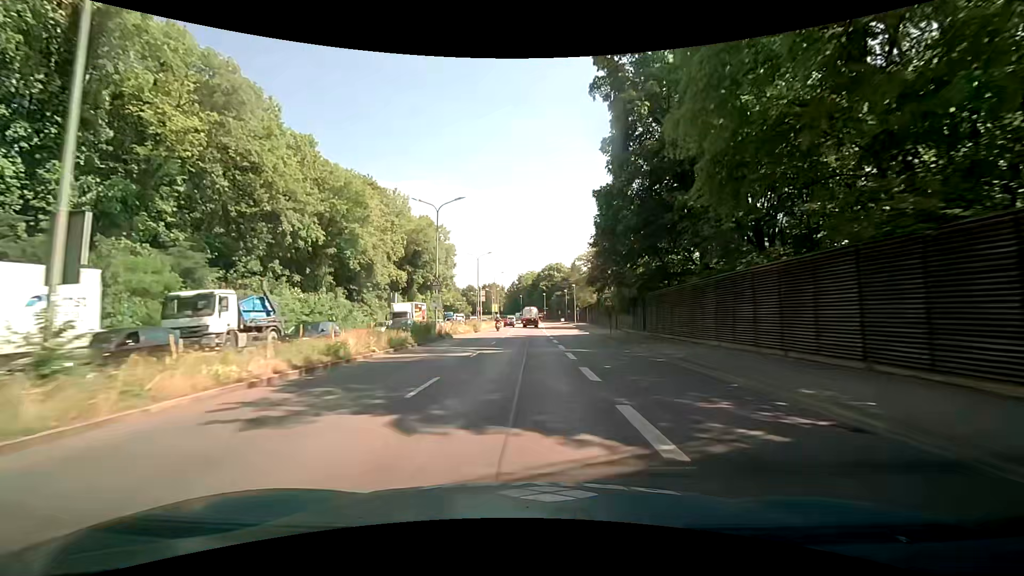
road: trunk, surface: asphalt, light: Day
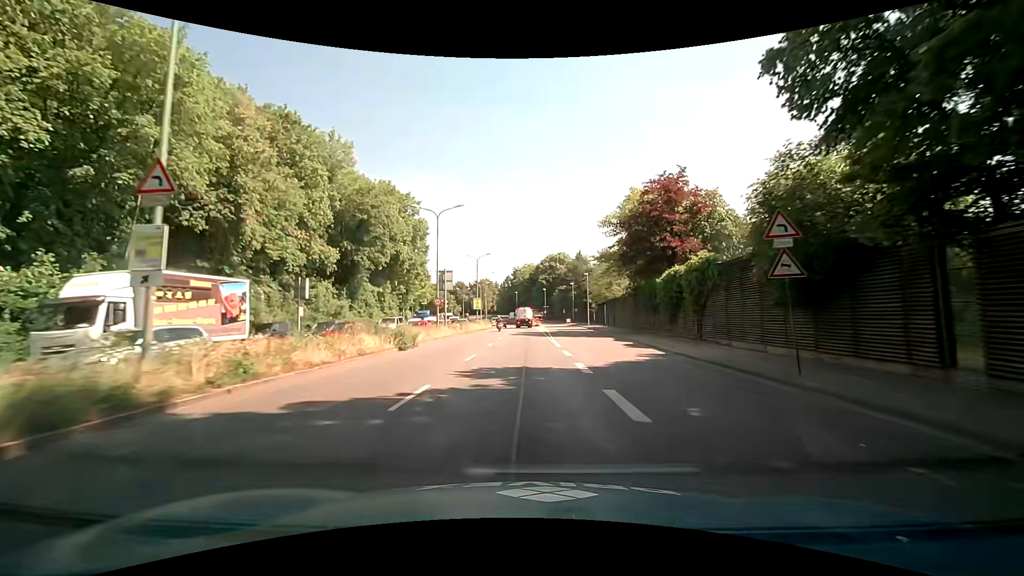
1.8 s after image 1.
(-0.7, +28.1) m; -2°
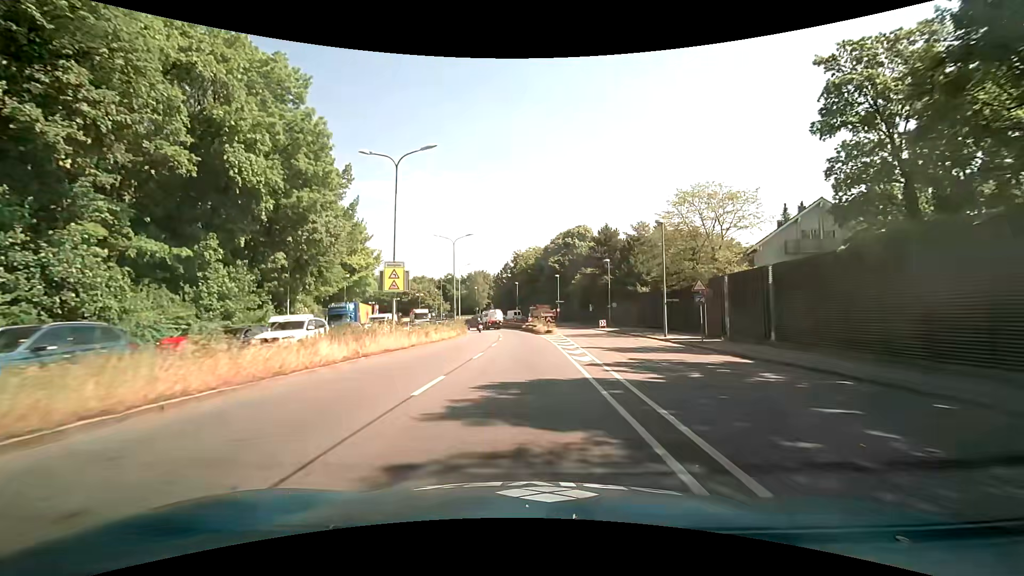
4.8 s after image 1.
(+0.4, +43.3) m; 0°
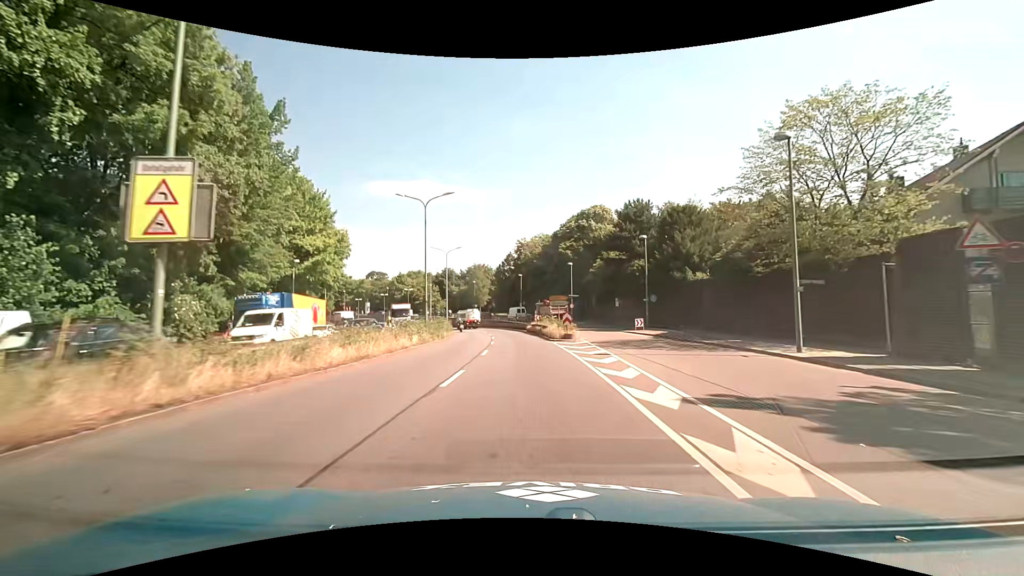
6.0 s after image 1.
(-0.1, +16.8) m; -1°
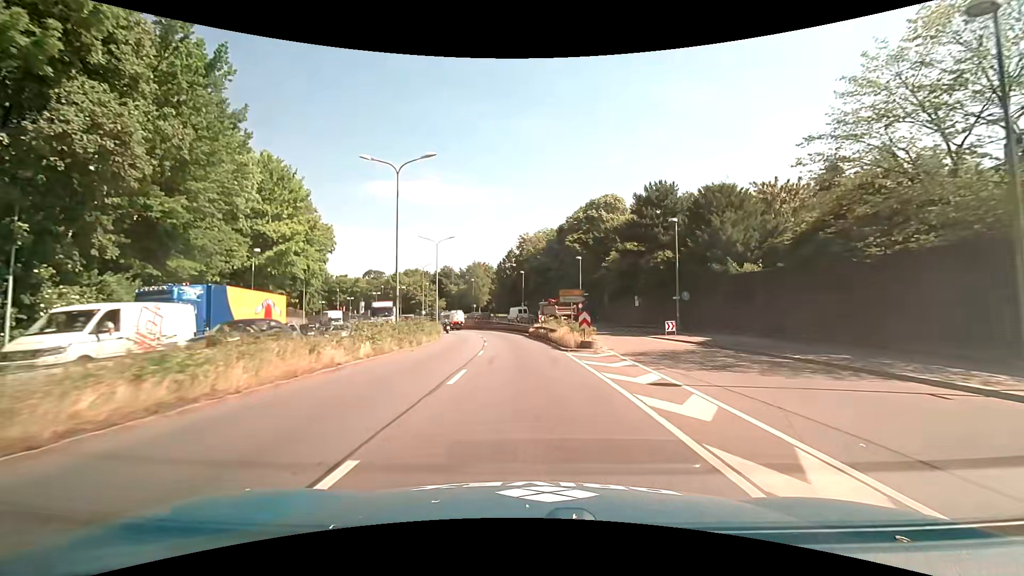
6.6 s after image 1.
(0.0, +8.4) m; -1°
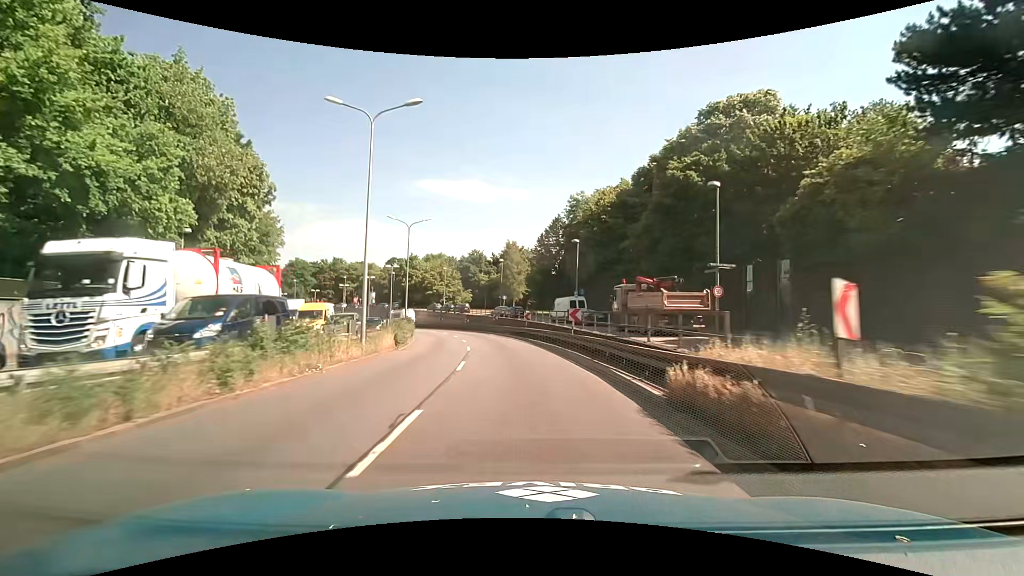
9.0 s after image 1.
(-1.1, +33.6) m; -5°
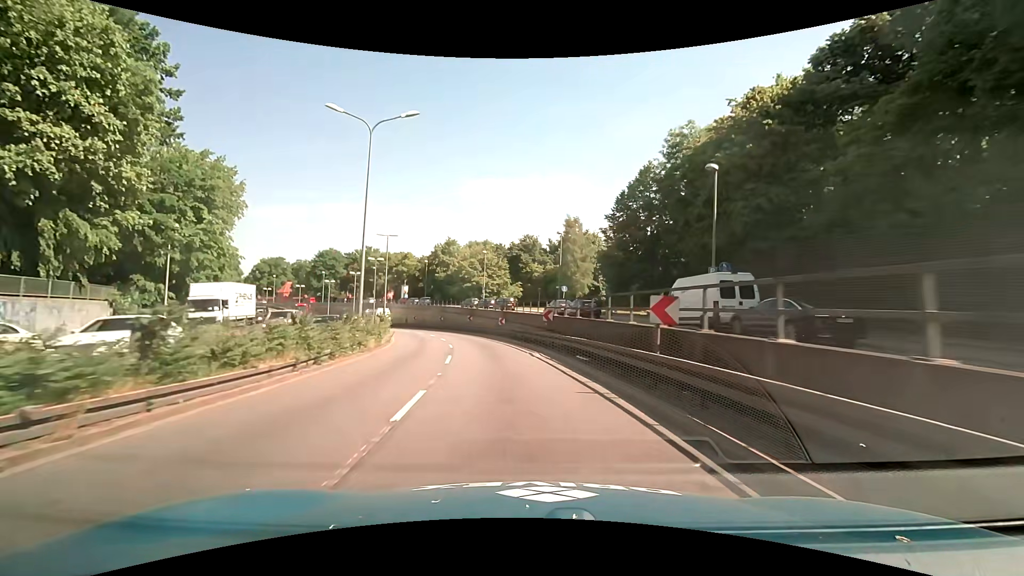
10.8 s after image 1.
(-1.2, +25.2) m; -6°
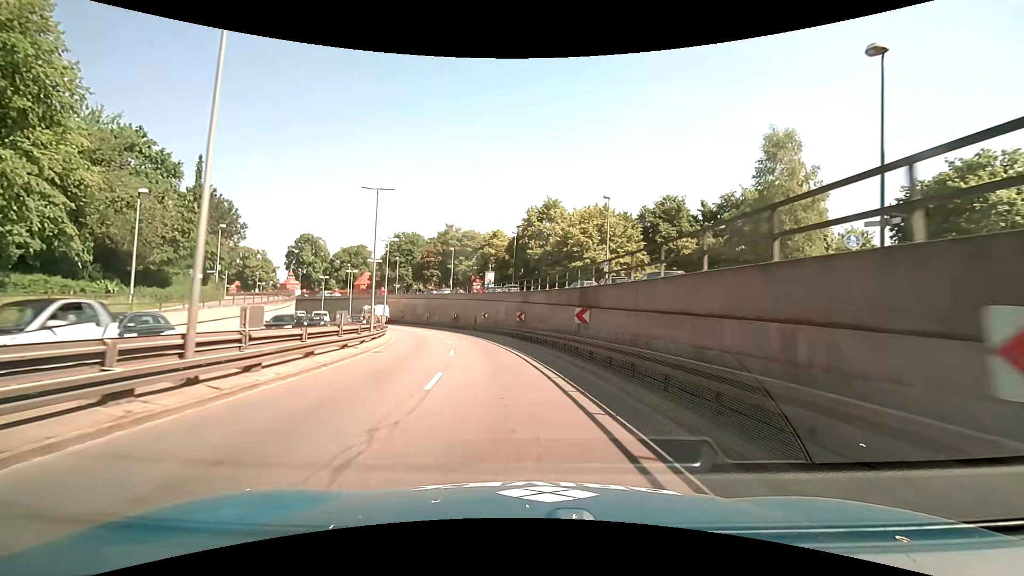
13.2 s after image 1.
(-3.7, +33.6) m; -12°
